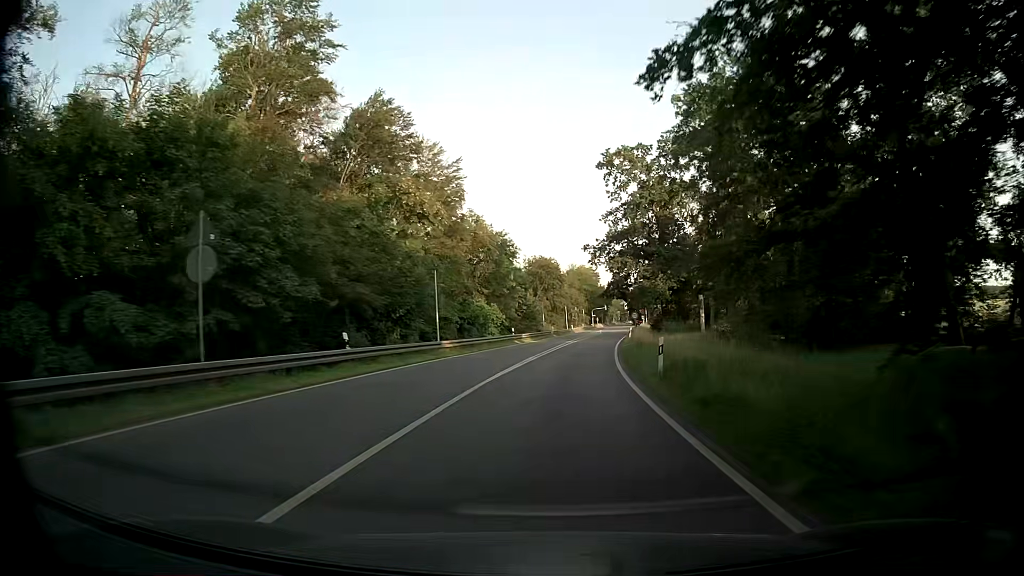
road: primary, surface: asphalt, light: Day
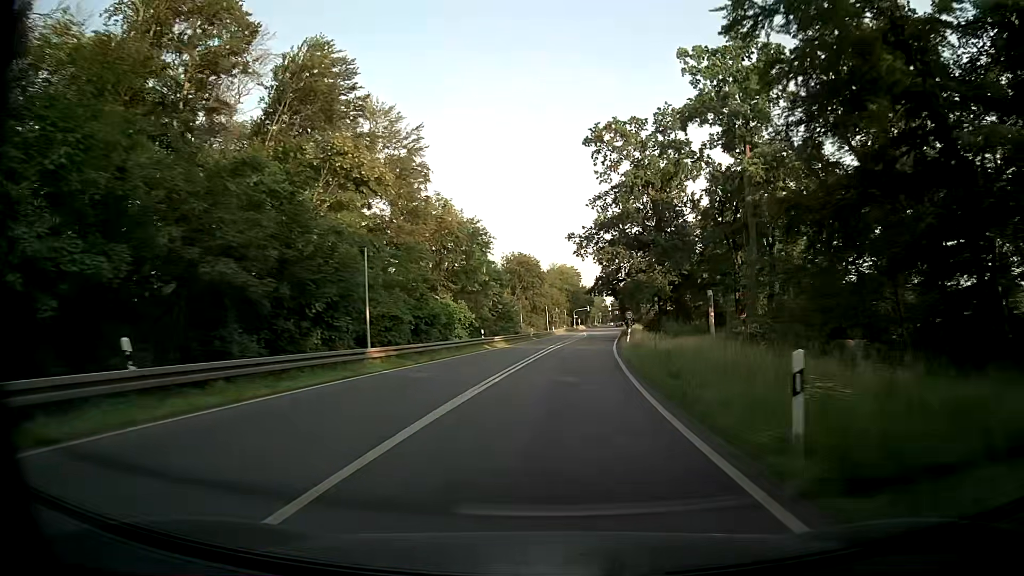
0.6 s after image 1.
(+0.2, +10.8) m; +2°
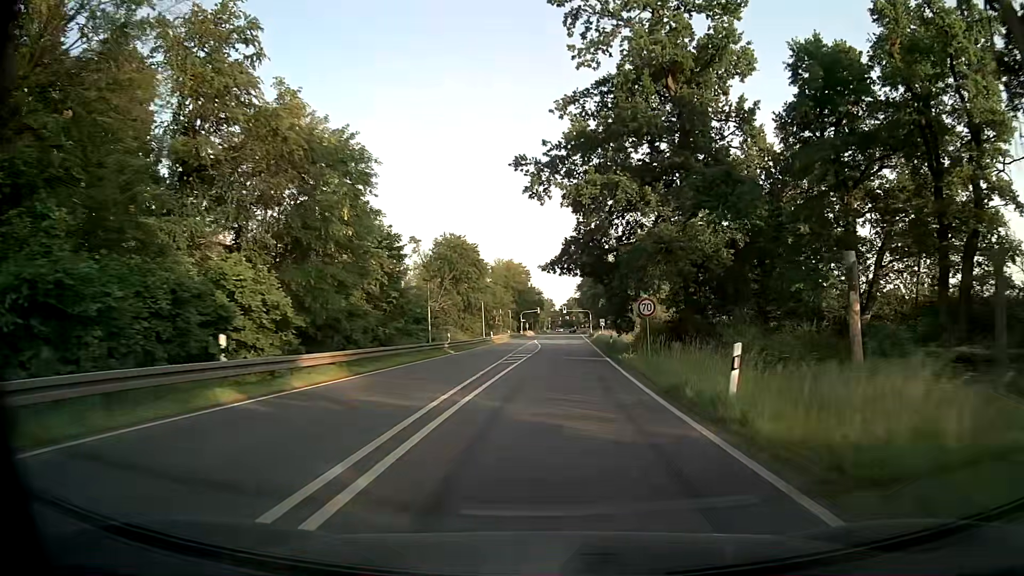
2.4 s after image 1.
(+1.5, +32.3) m; +5°
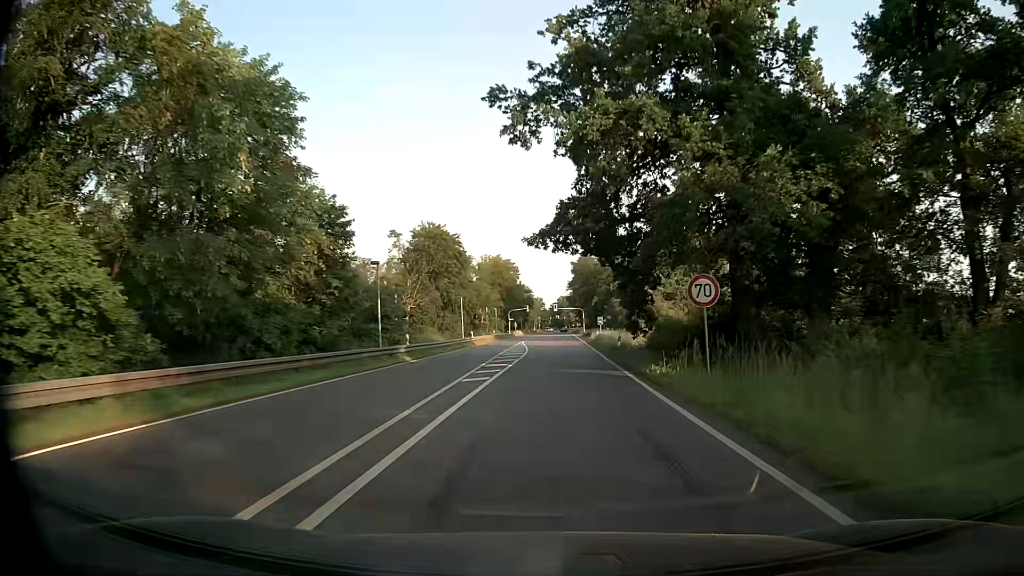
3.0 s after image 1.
(+0.1, +10.7) m; +1°
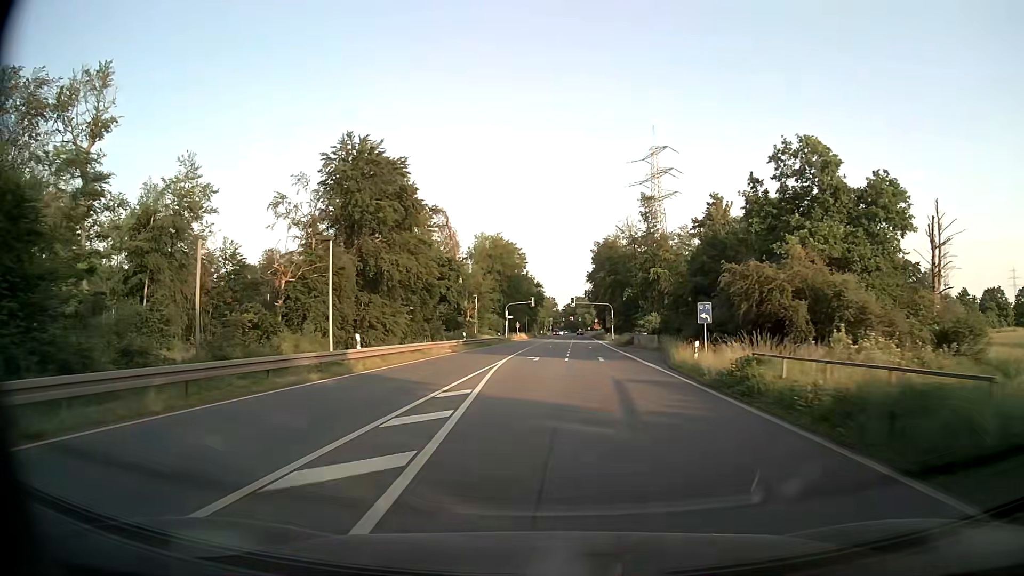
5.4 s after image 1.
(-0.1, +42.4) m; -1°
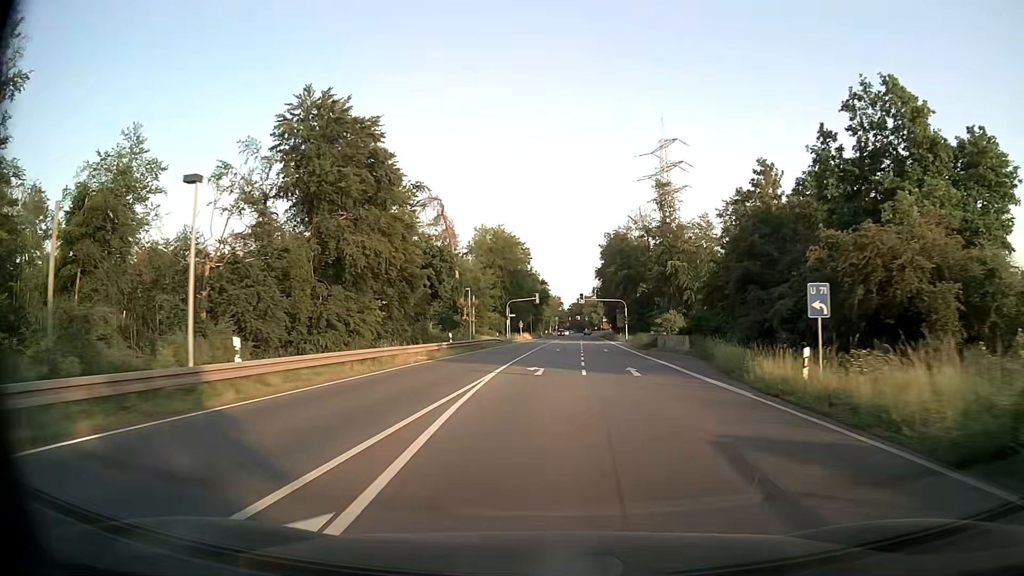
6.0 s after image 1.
(-0.1, +10.5) m; -1°
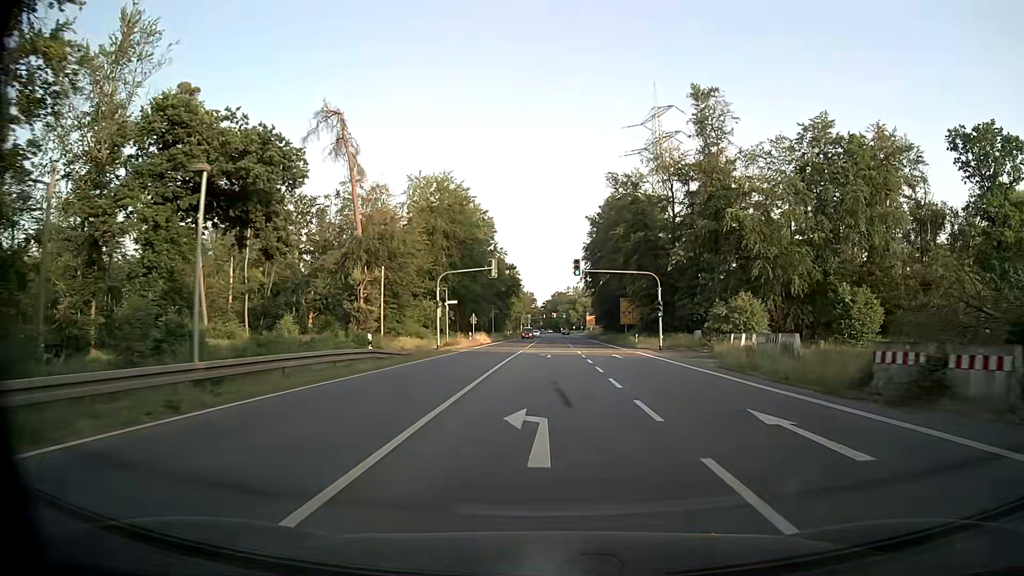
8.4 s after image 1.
(+0.5, +41.5) m; +2°
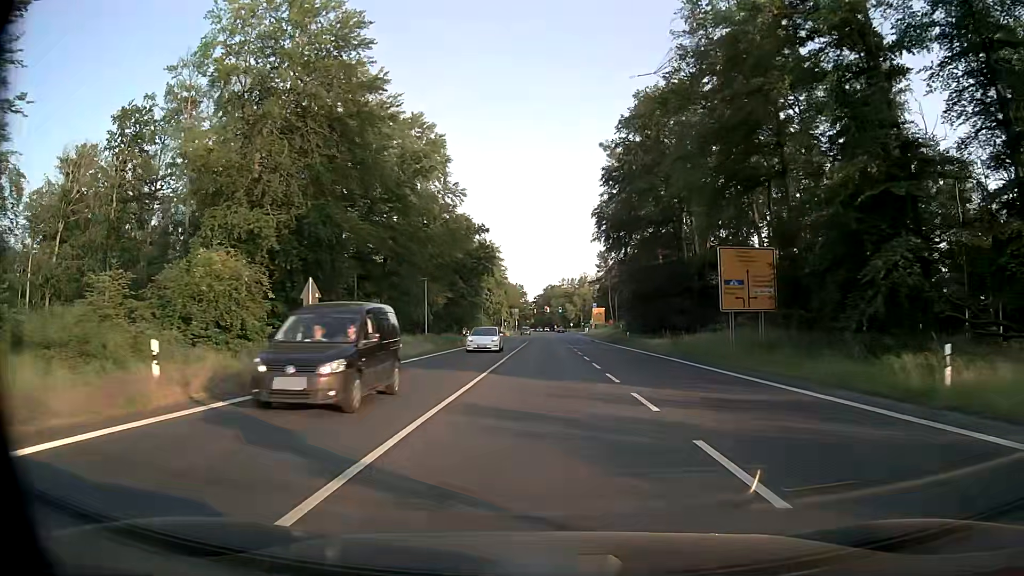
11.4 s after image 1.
(+0.2, +49.6) m; 0°
(0, +10) (0, +20) (0, +30) (0, +40) (0, +50) (0, +60) (0, +70) (0, +80) (0, +90) (0, +100) m
